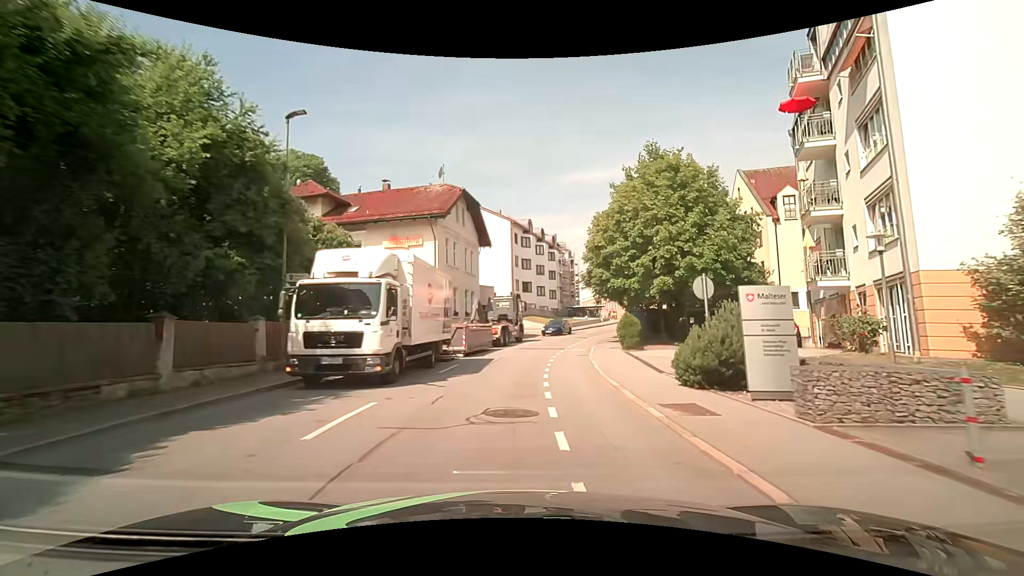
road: tertiary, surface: asphalt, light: Day
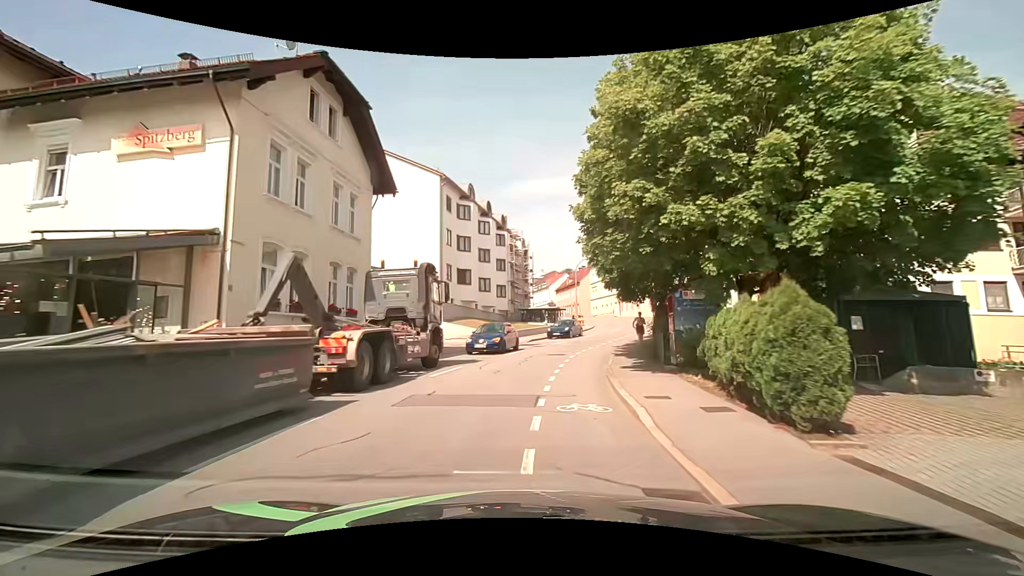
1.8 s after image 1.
(+1.2, +18.9) m; +6°
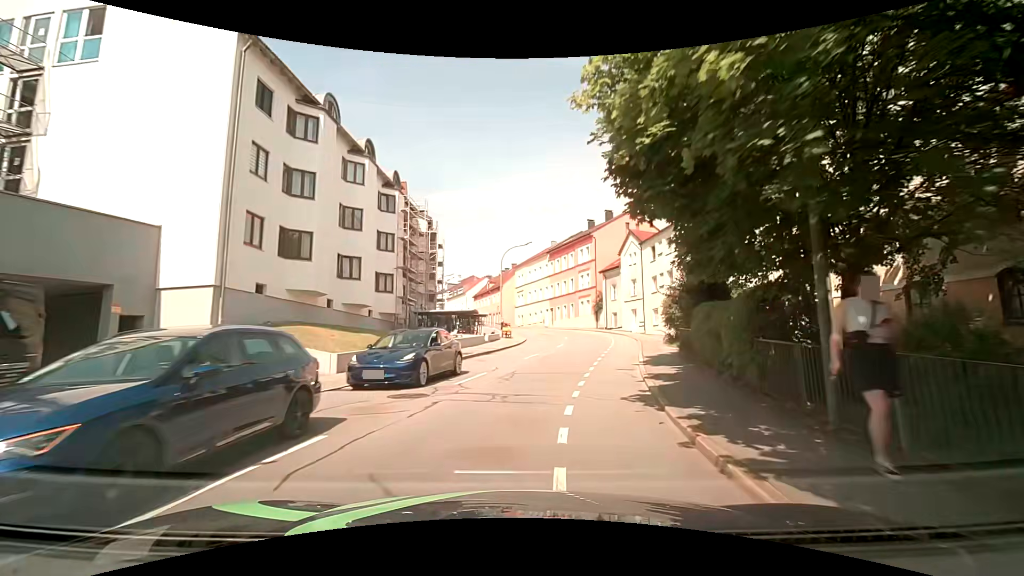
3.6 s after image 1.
(+1.3, +18.7) m; +10°
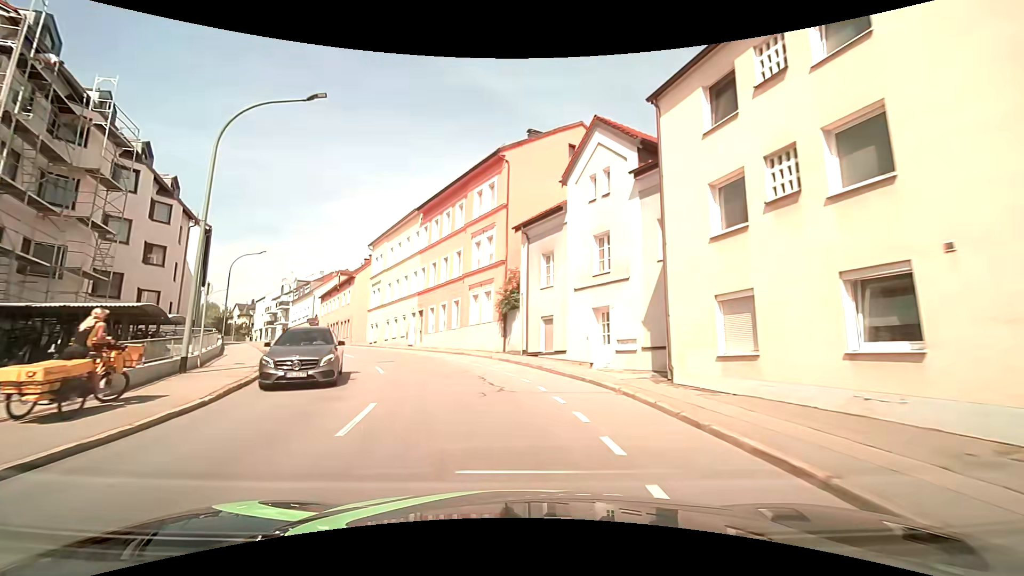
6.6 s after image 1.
(+4.5, +32.4) m; +11°
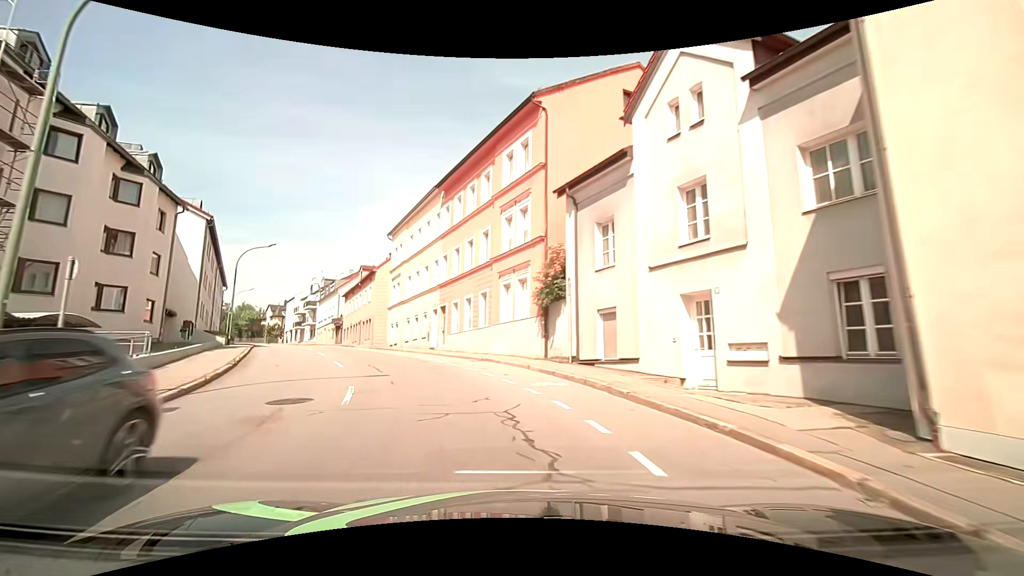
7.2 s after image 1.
(-0.2, +6.8) m; -4°
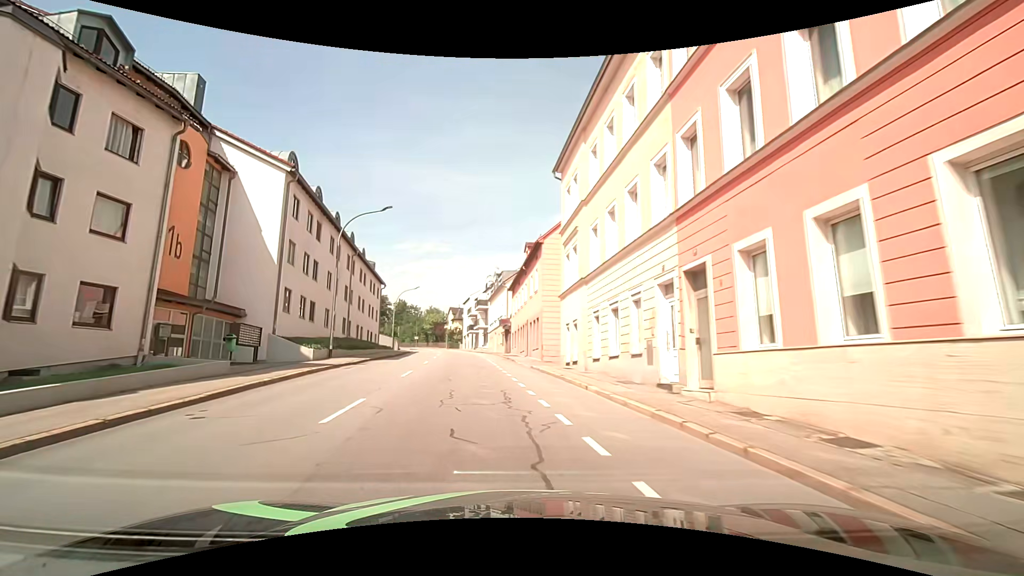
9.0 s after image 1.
(-3.8, +19.9) m; -22°
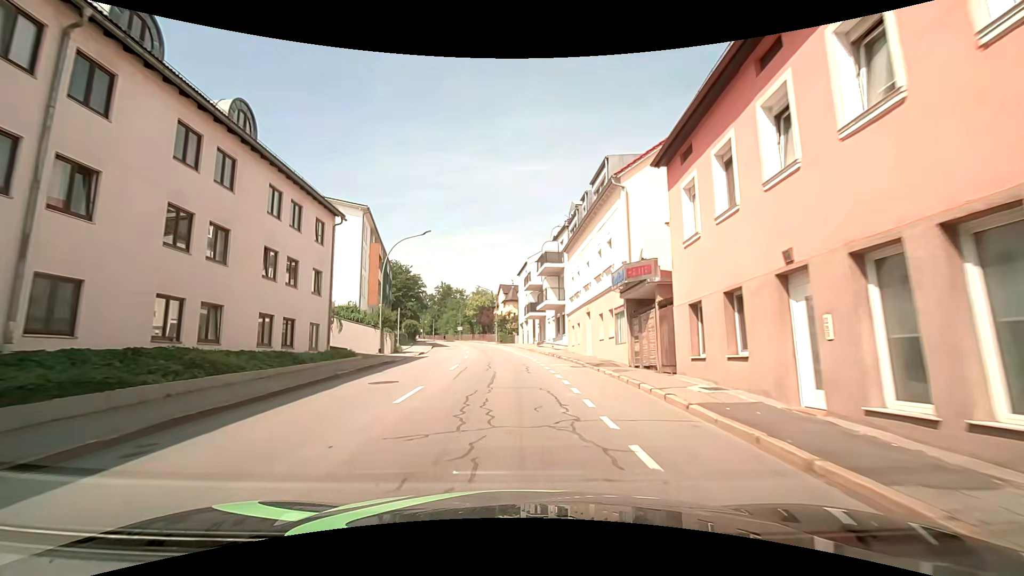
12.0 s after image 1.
(-3.5, +34.5) m; -7°
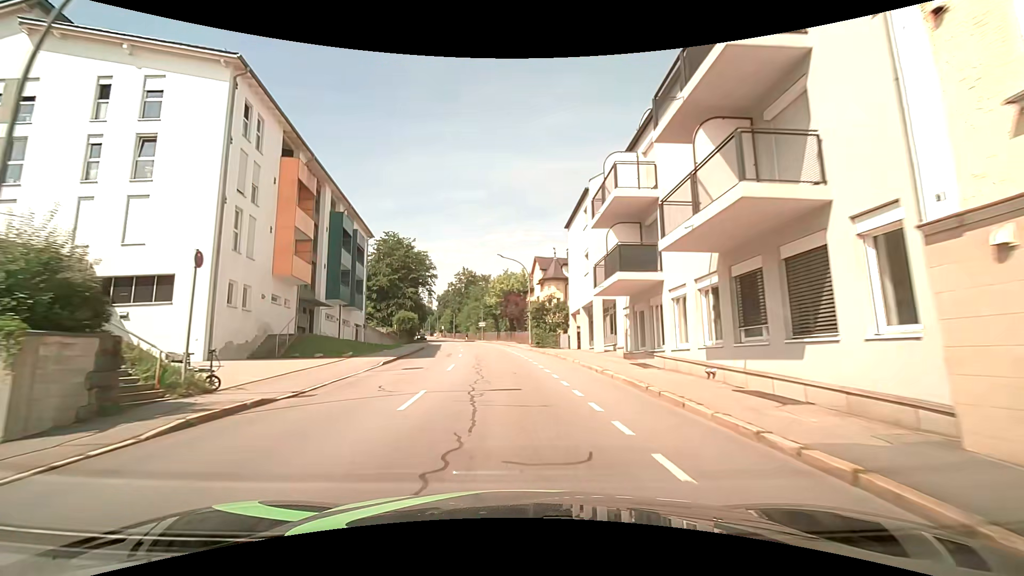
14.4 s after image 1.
(-0.8, +28.4) m; -4°
(0, +10) (-1, +20) (-2, +30) (-3, +40) (-4, +50) (-6, +60) (-8, +69) (-10, +79) (-12, +89) (-15, +99) m
